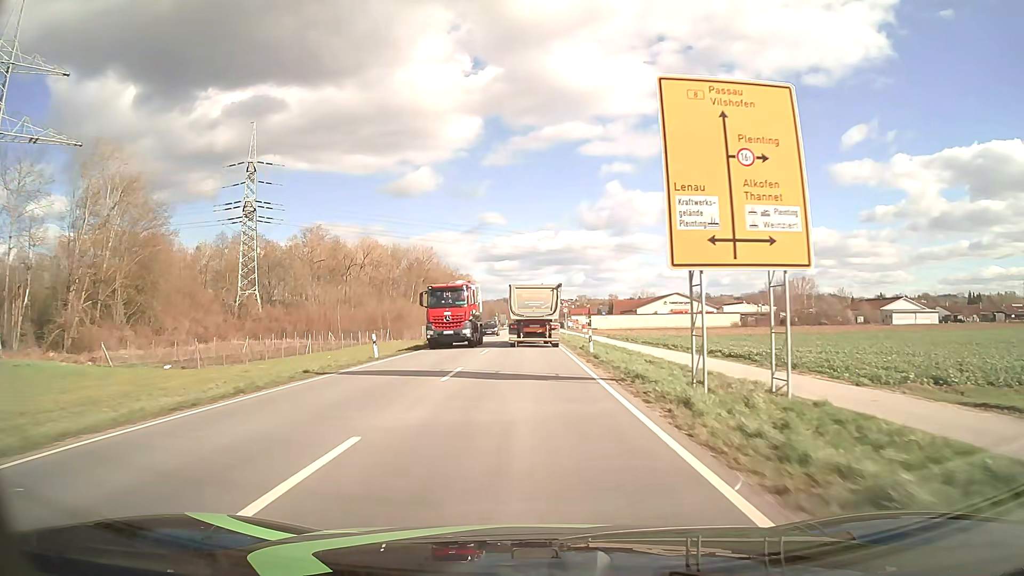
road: primary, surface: asphalt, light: Day
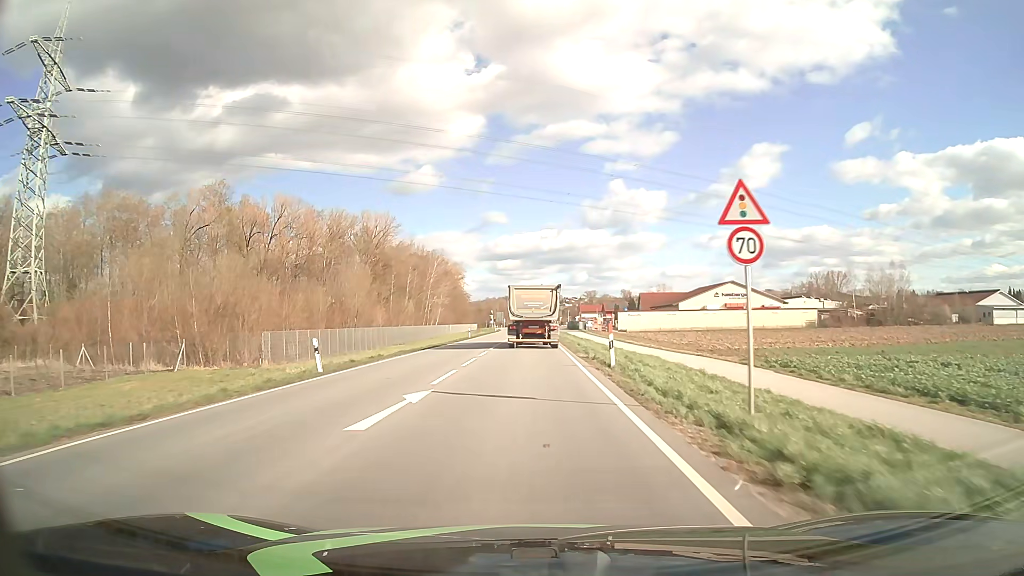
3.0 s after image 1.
(-0.1, +55.3) m; 0°
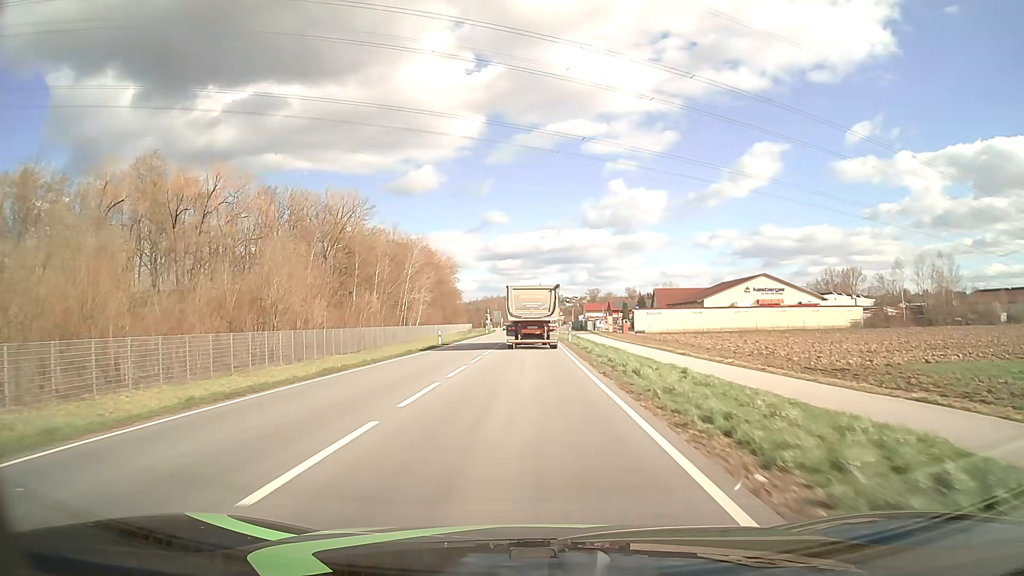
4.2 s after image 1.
(0.0, +21.9) m; 0°
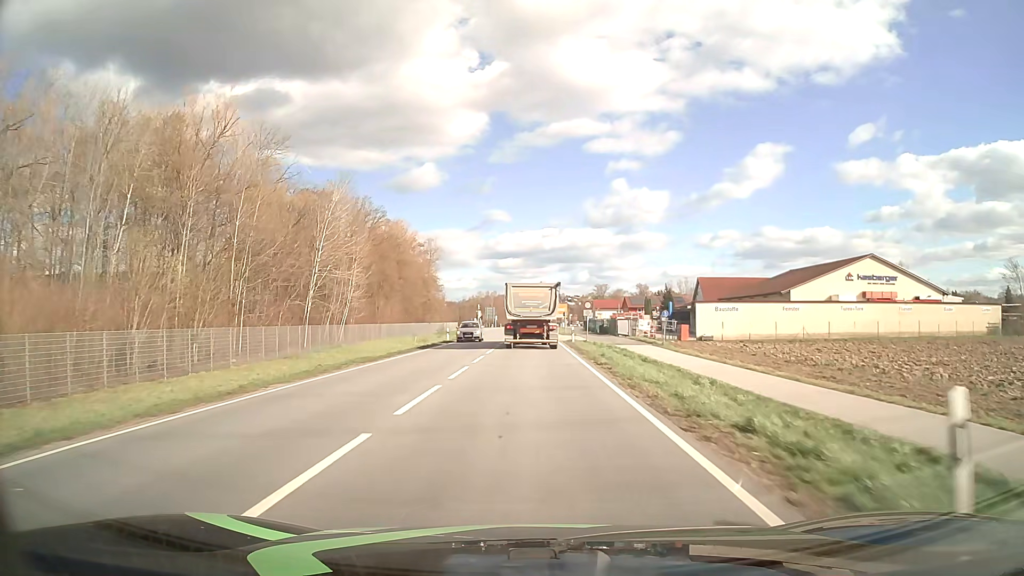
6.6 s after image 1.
(-0.2, +43.3) m; 0°
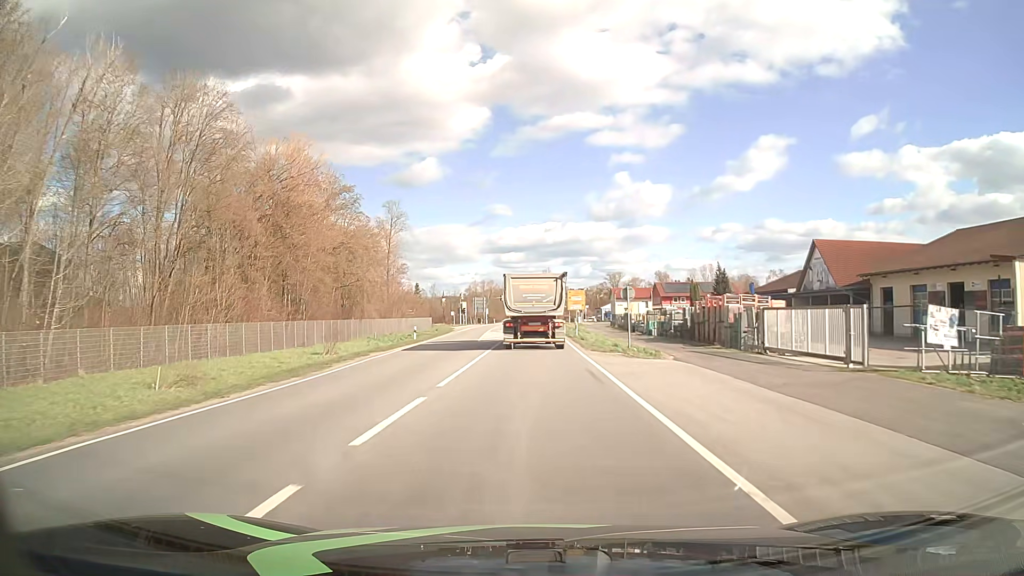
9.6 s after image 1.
(-0.1, +50.6) m; 0°
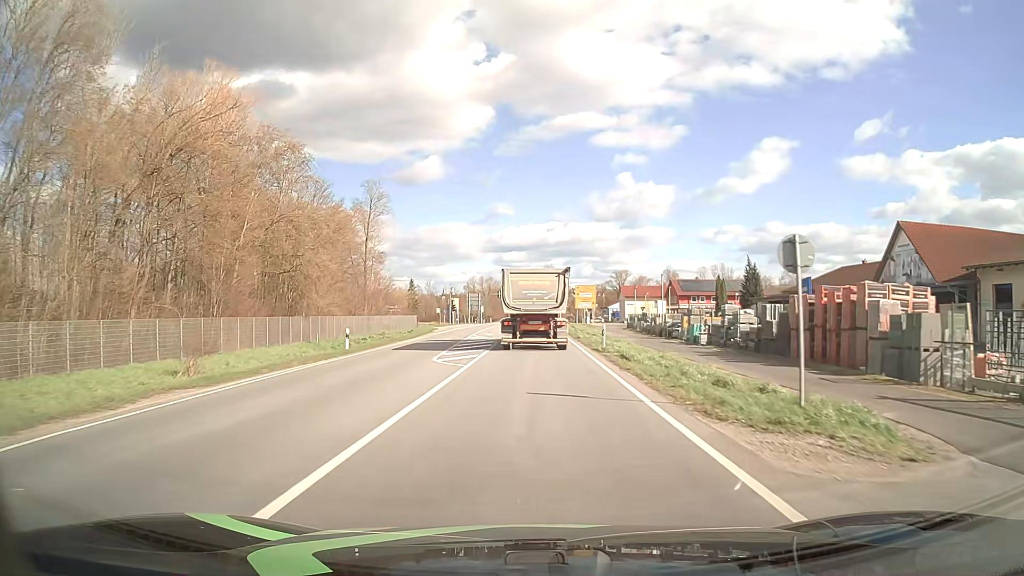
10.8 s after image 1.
(0.0, +17.7) m; 0°
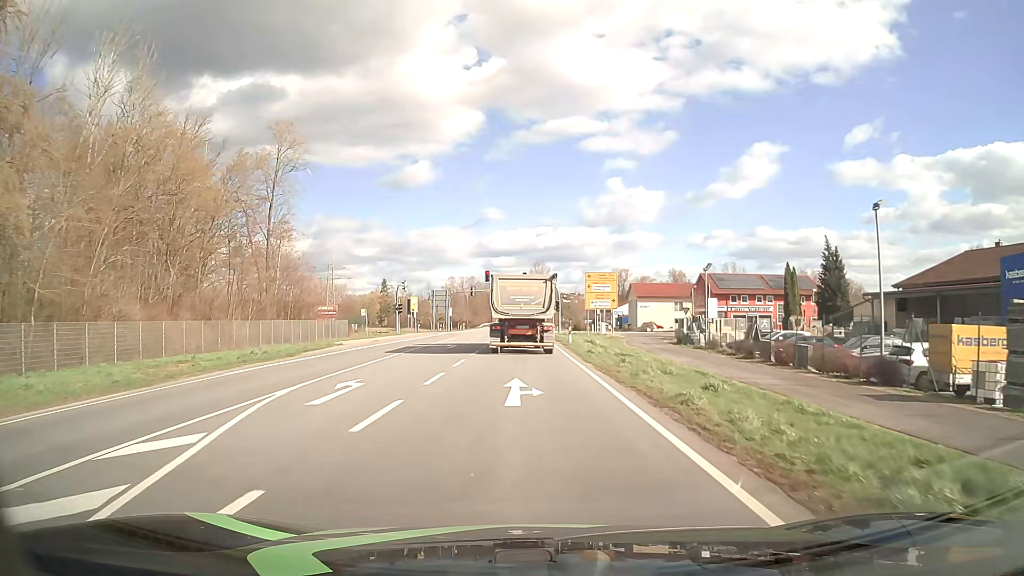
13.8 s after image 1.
(+0.3, +36.4) m; +1°
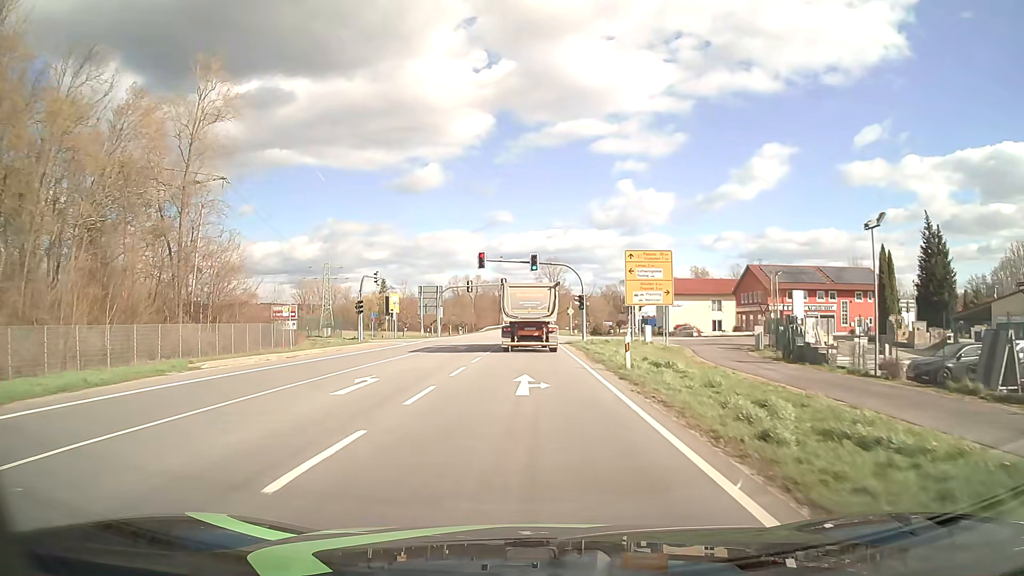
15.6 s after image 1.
(-0.3, +21.3) m; -1°
(0, +10) (0, +20) (0, +30) (0, +40) (0, +50) (-1, +60) (-1, +70) (-1, +80) (-1, +90) (-1, +100) m
